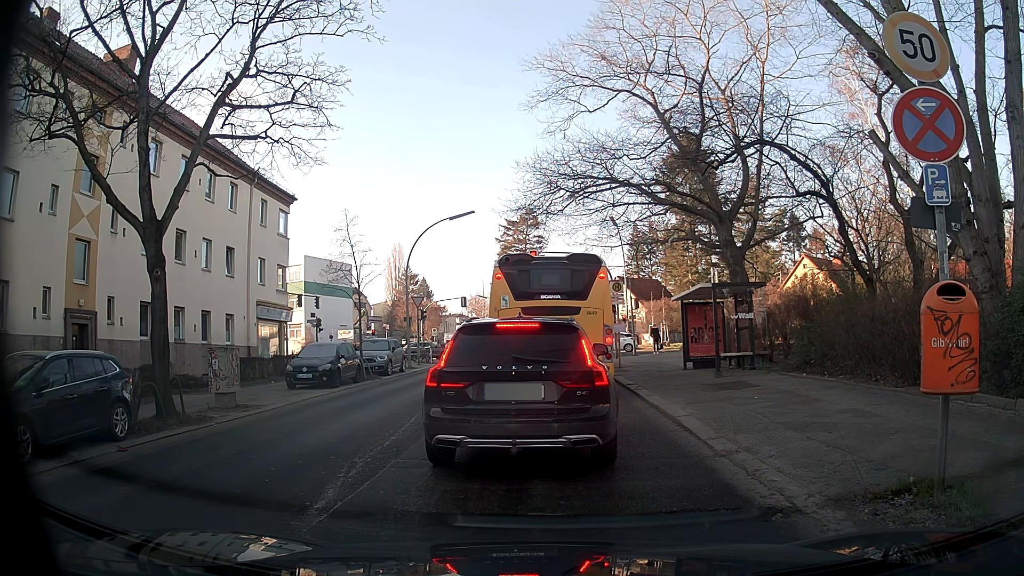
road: tertiary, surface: asphalt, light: Day
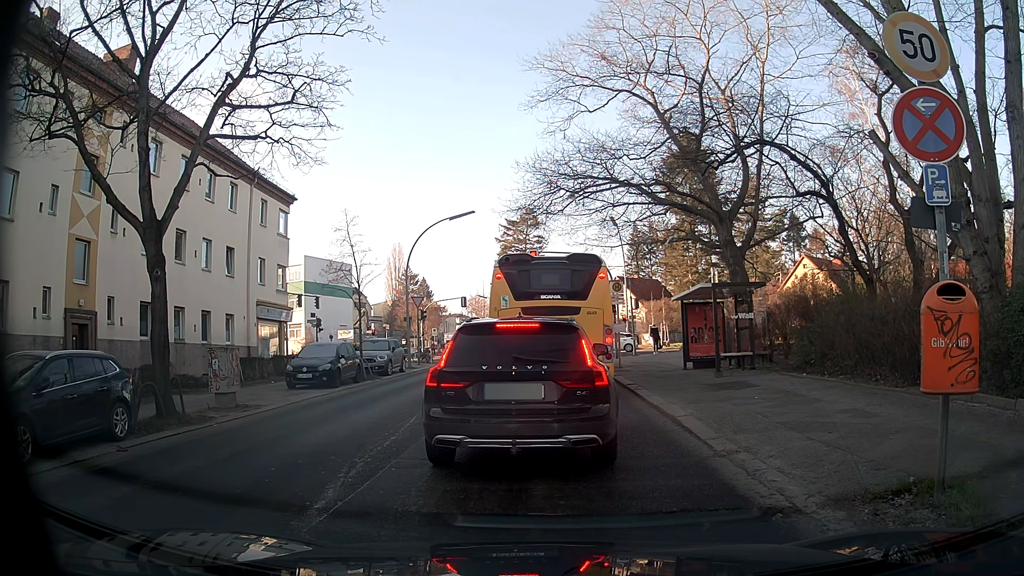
(0.0, 0.0) m; 0°
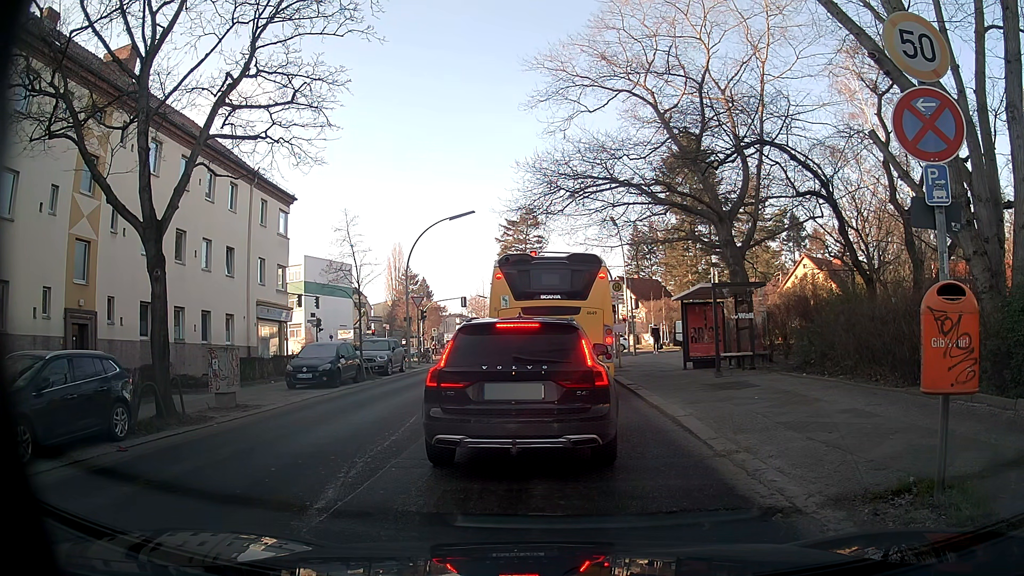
(0.0, 0.0) m; 0°
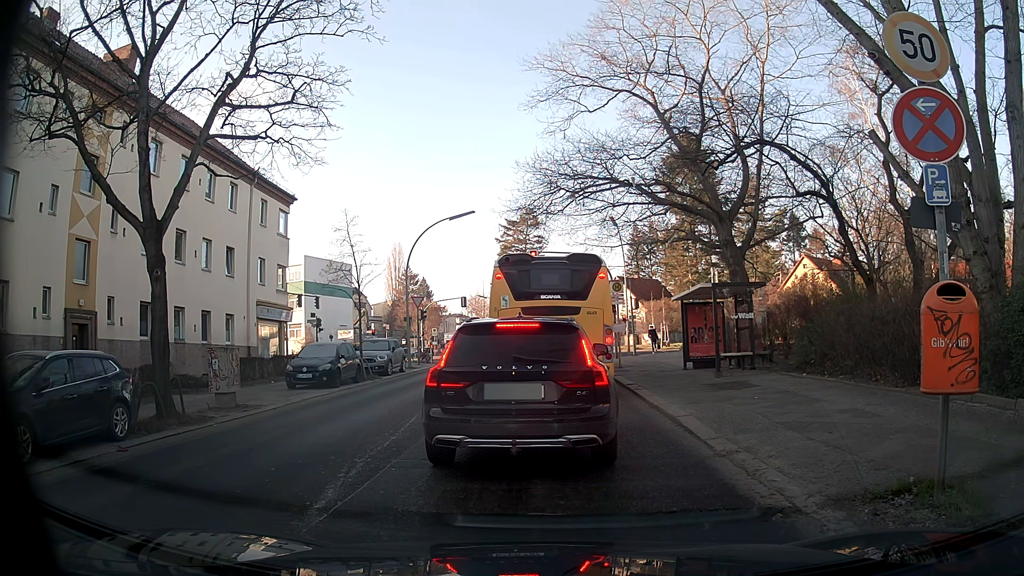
(0.0, 0.0) m; 0°
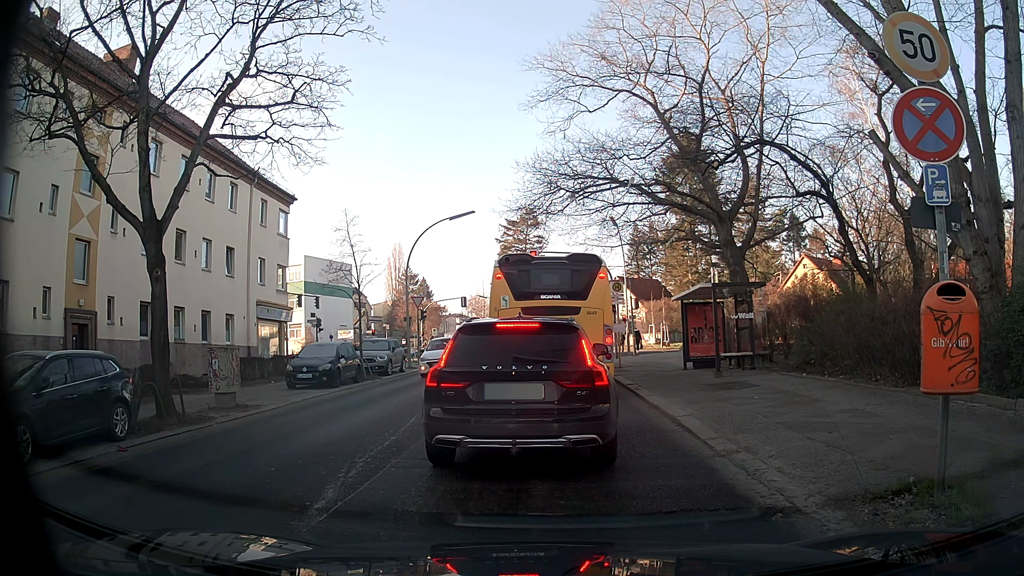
(0.0, 0.0) m; 0°
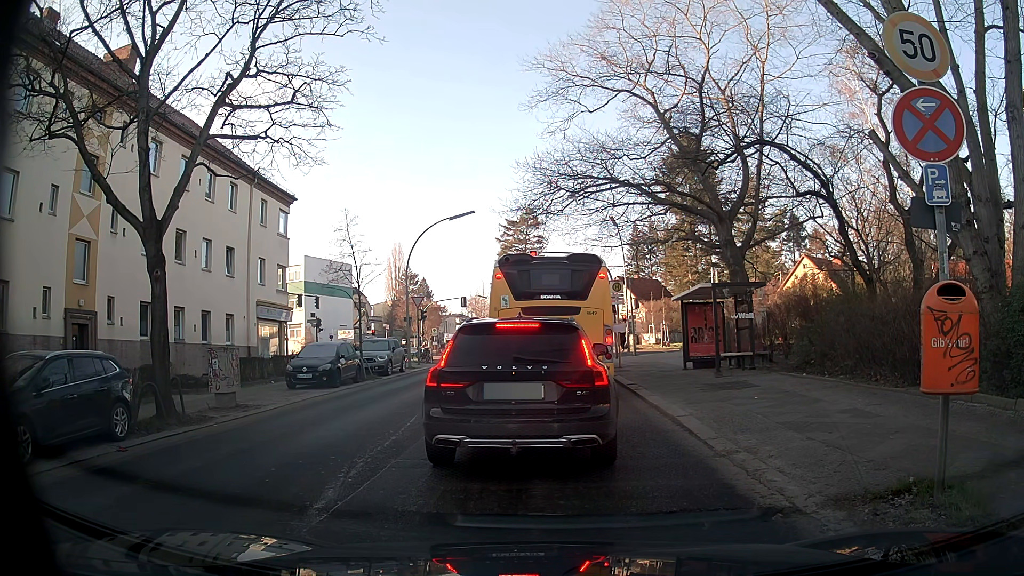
(0.0, 0.0) m; 0°
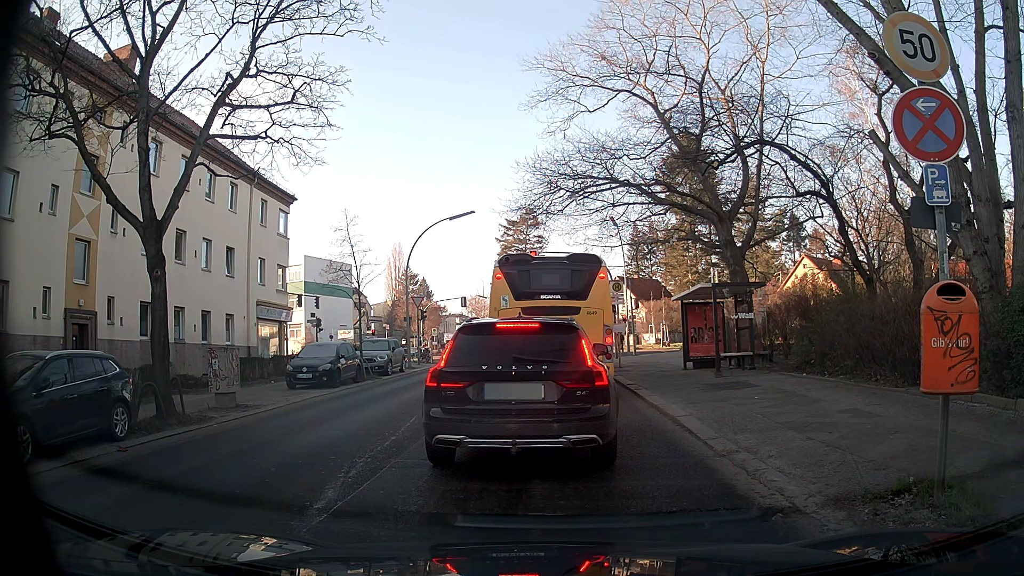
(0.0, 0.0) m; 0°
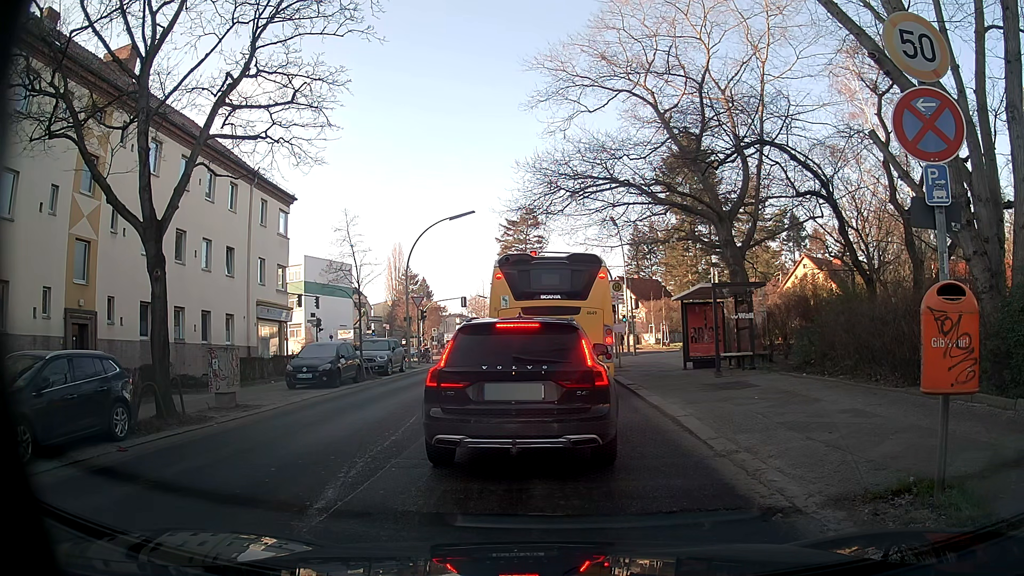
(0.0, 0.0) m; 0°
